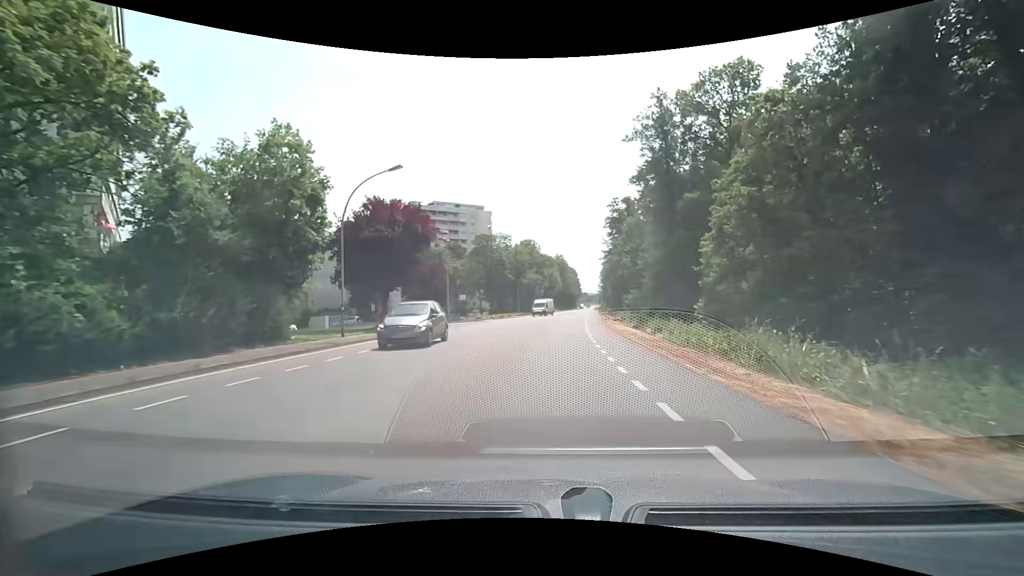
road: tertiary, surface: asphalt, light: Day
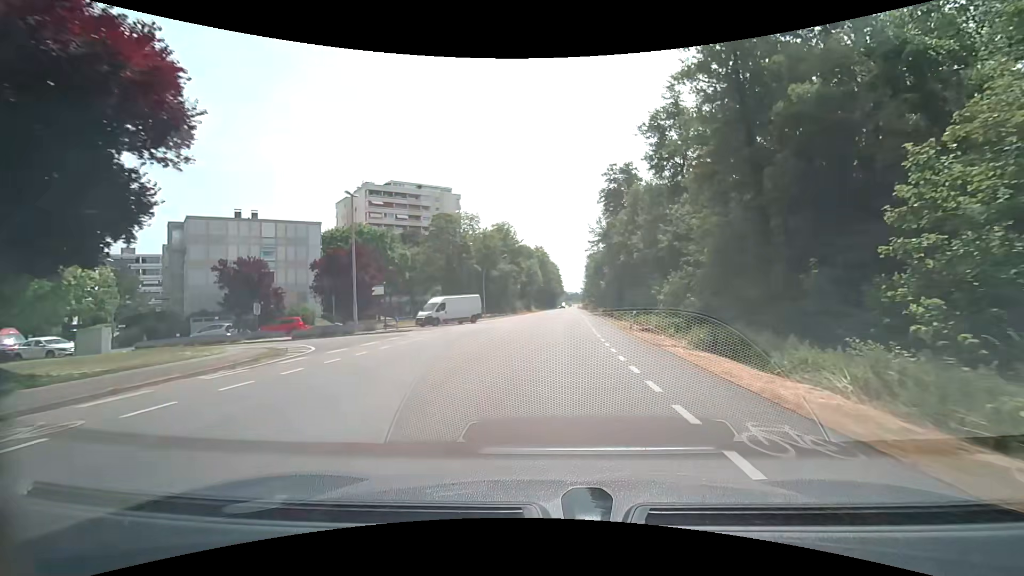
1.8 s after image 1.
(+0.4, +22.9) m; +3°
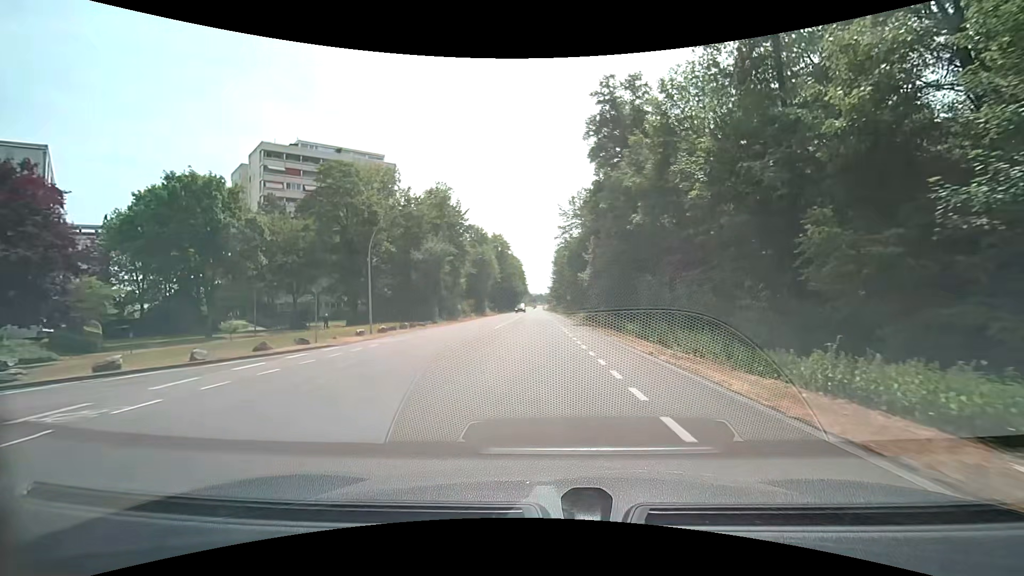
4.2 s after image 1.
(+0.9, +29.7) m; +4°
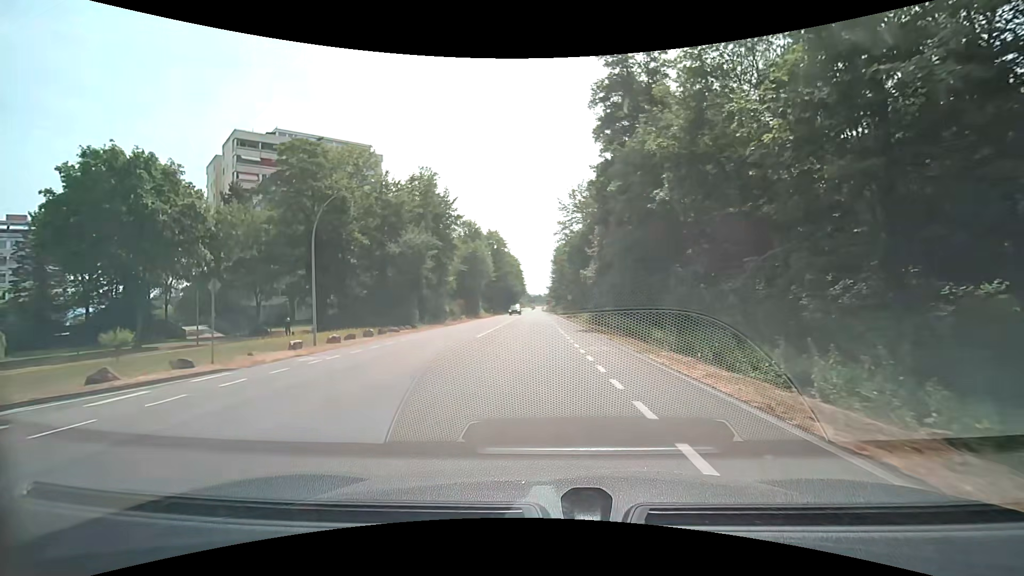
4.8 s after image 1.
(0.0, +7.3) m; 0°
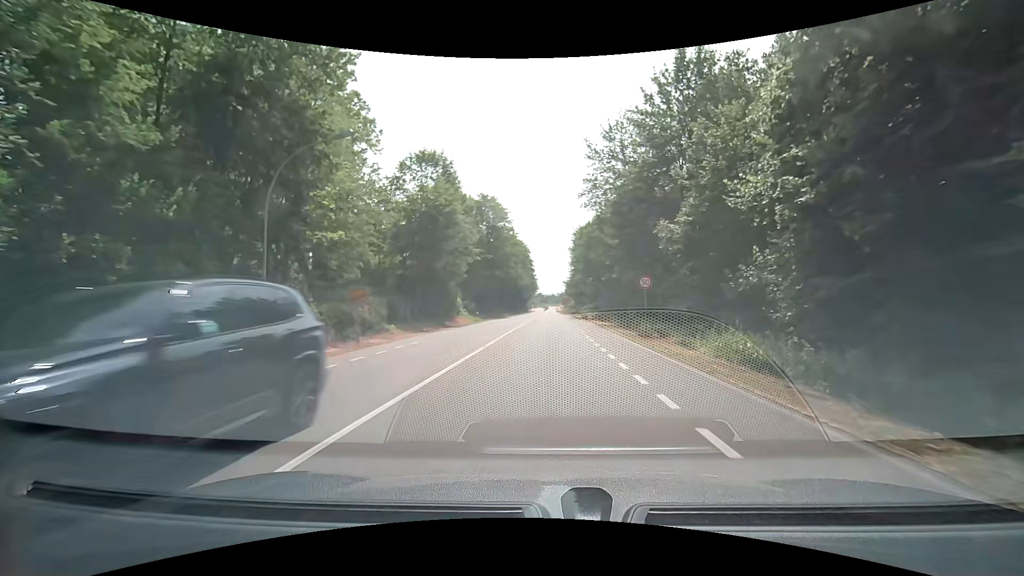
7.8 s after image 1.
(-0.7, +36.4) m; -2°
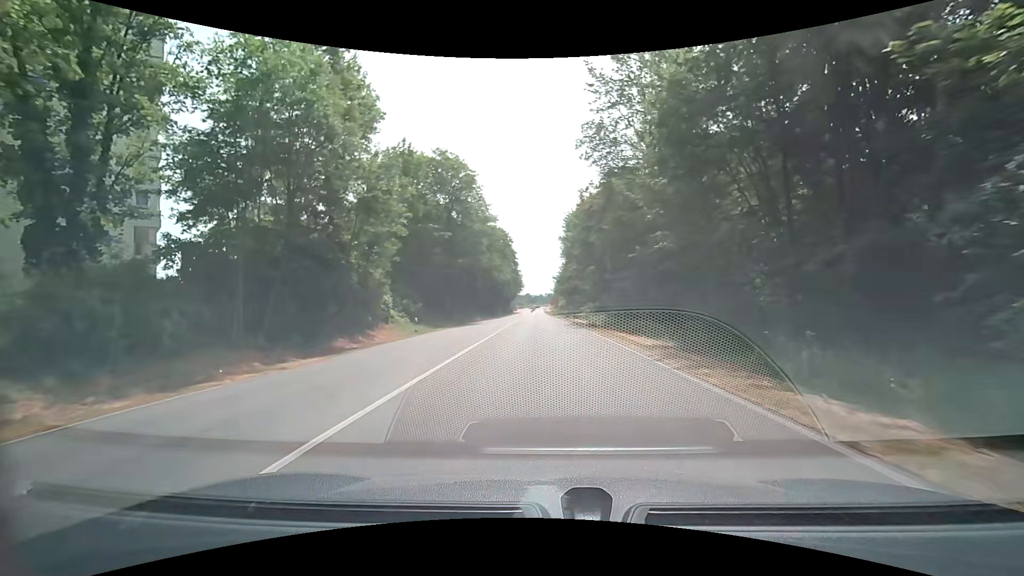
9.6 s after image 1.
(+0.4, +21.9) m; +2°
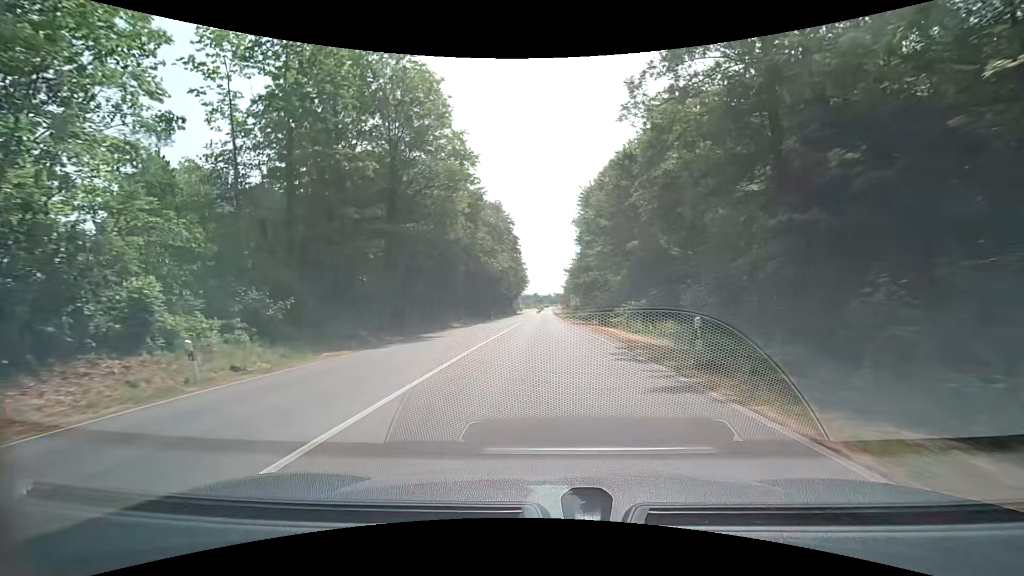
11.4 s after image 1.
(-0.2, +22.6) m; -1°
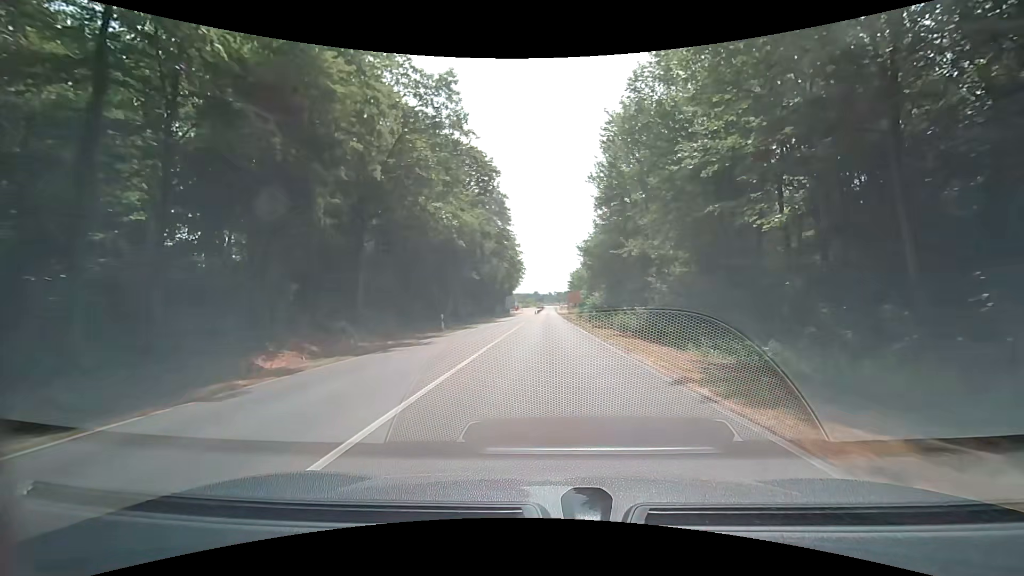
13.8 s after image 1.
(-0.4, +31.3) m; -1°
(0, +10) (0, +20) (0, +30) (0, +40) (+1, +50) (+1, +60) (+1, +70) (+1, +80) (+1, +90) (+2, +100) m
